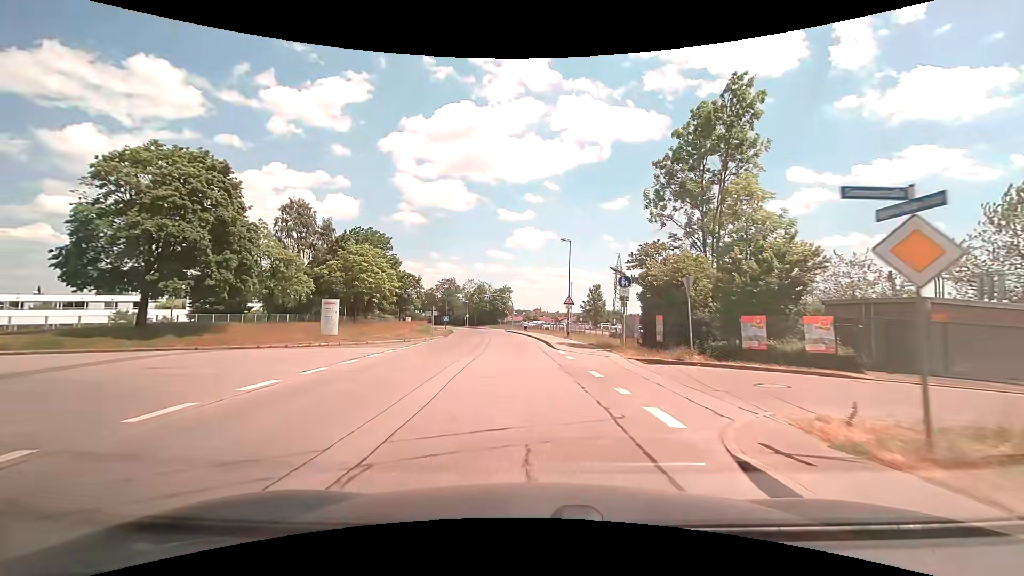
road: tertiary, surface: asphalt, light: Day
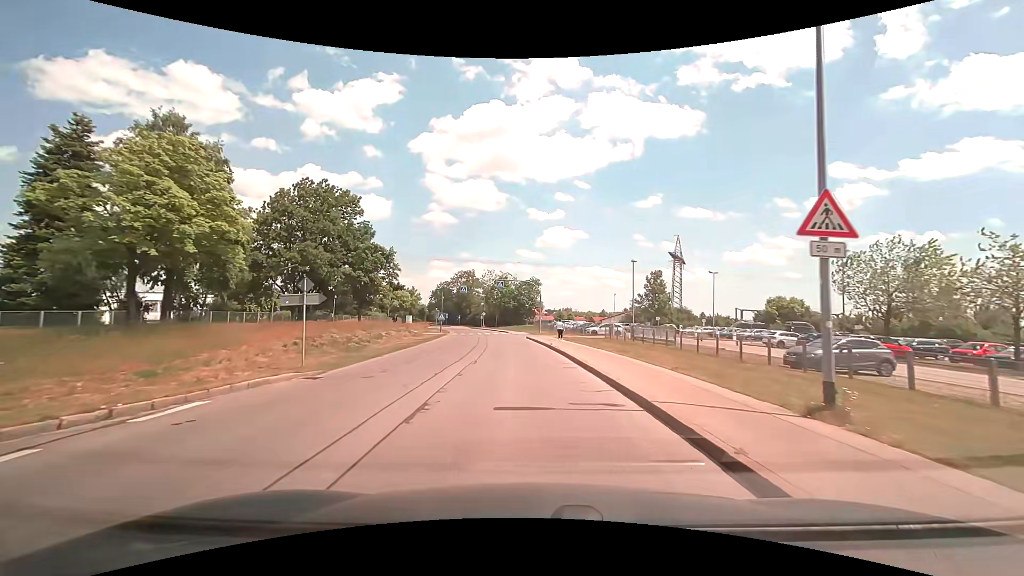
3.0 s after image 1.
(-1.2, +30.5) m; -4°
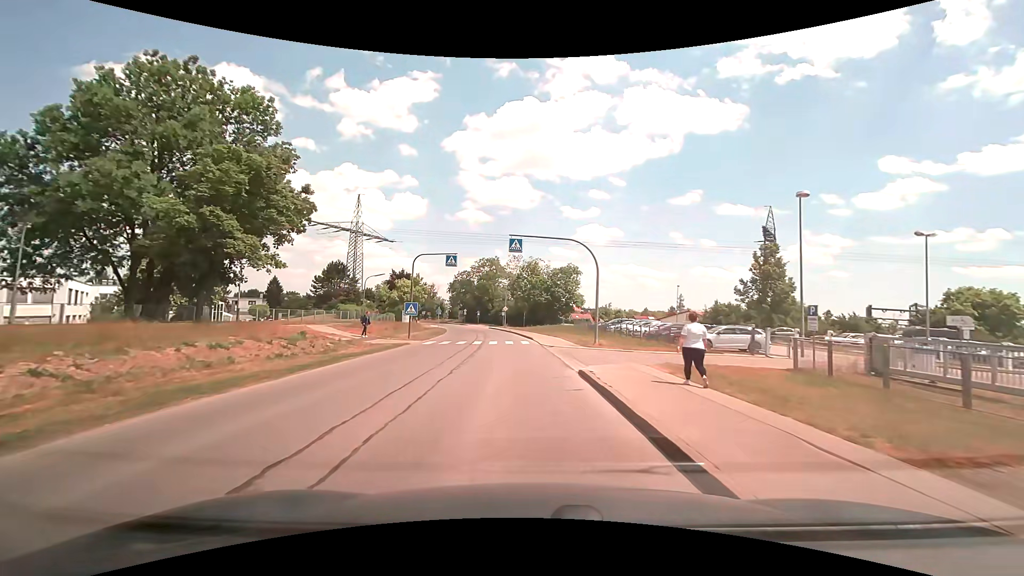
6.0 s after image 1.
(-0.7, +28.0) m; -4°
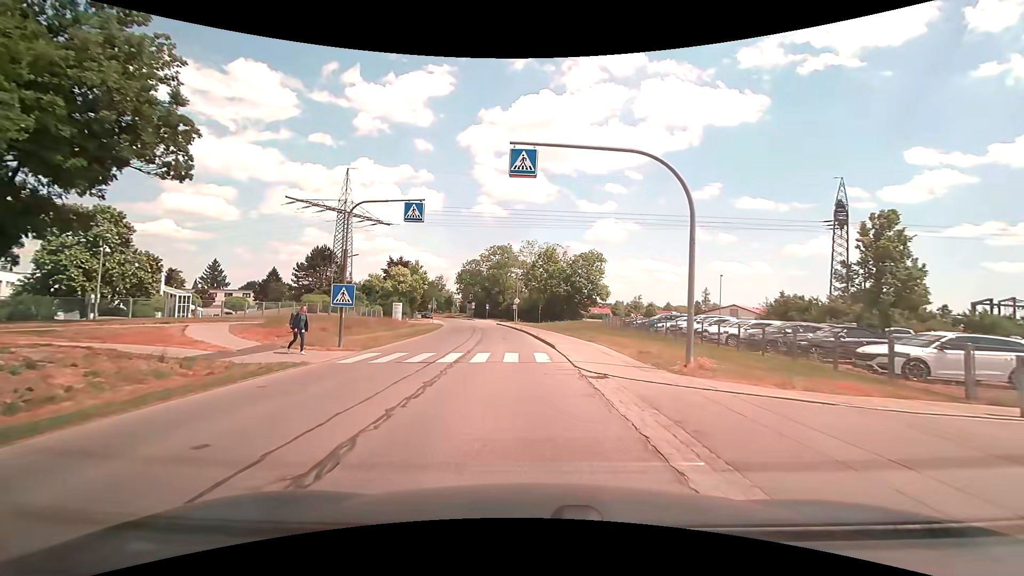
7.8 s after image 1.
(-0.2, +13.9) m; -2°
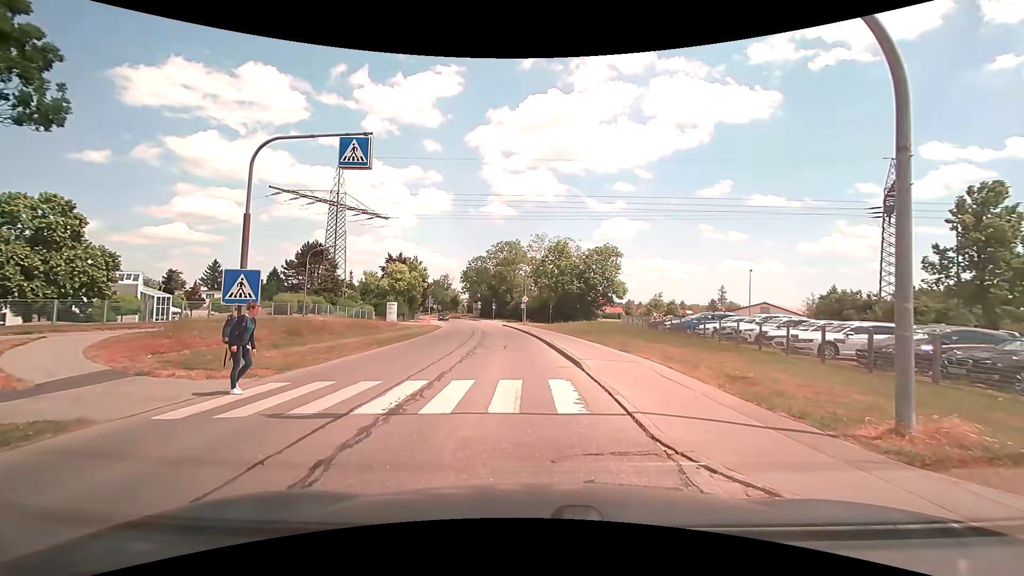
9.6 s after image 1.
(0.0, +6.9) m; -1°
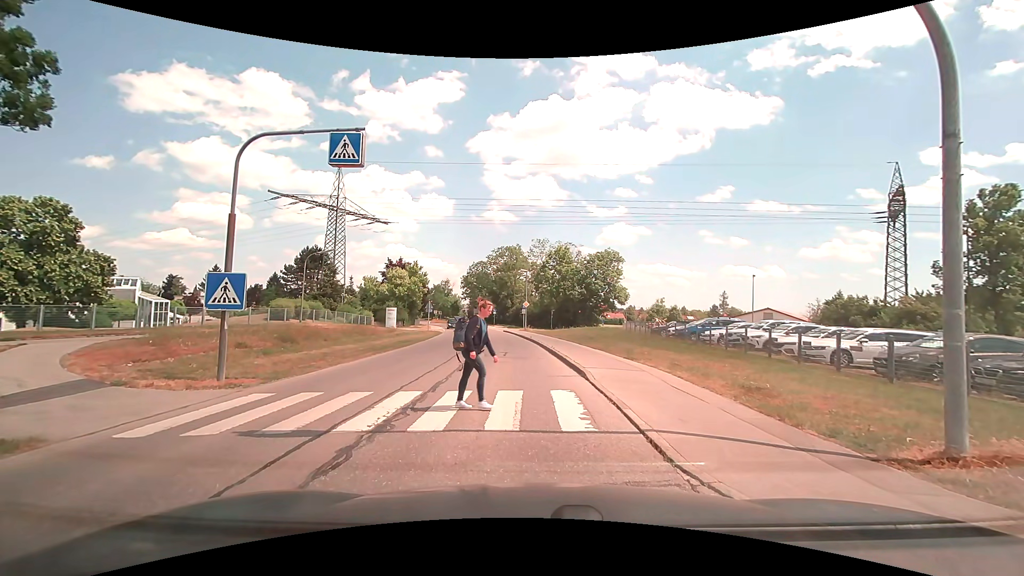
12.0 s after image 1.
(0.0, +0.7) m; 0°
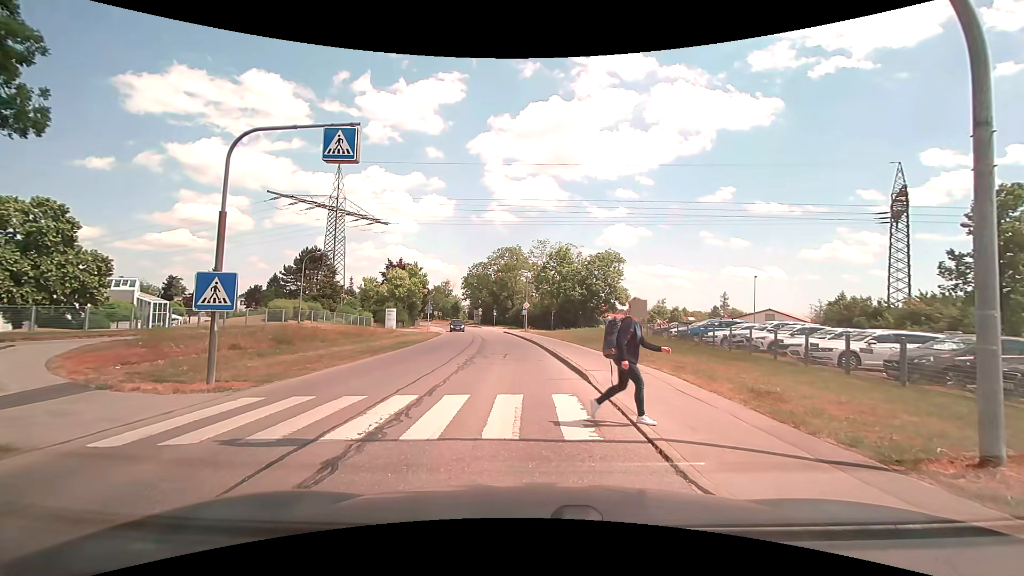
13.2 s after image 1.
(0.0, +0.4) m; 0°
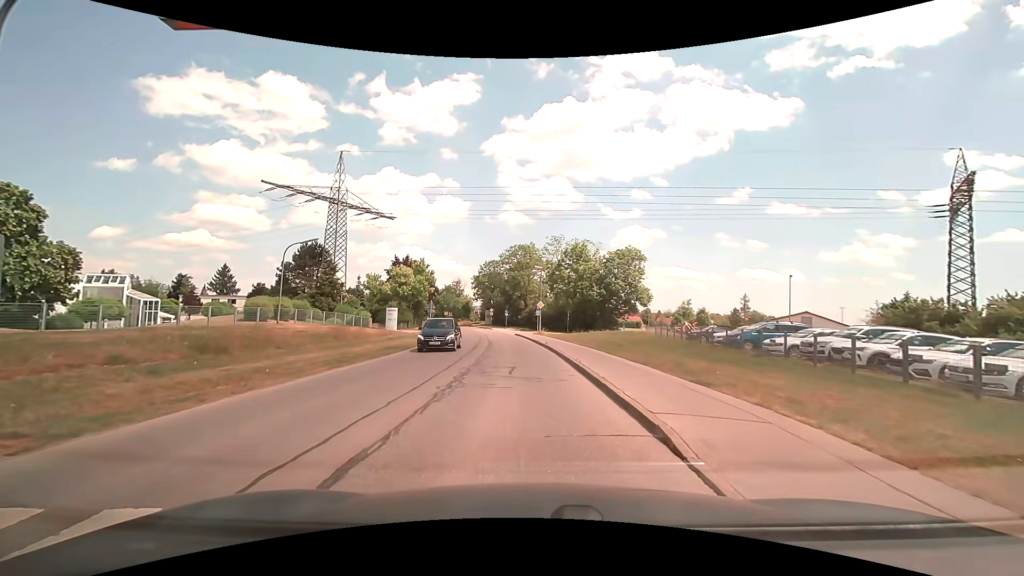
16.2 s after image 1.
(-0.1, +5.7) m; 0°
(0, +10) (-1, +20) (-2, +30) (-3, +40) (-4, +50) (-6, +60) (-8, +69) (-10, +79) (-12, +89) (-15, +99) m
